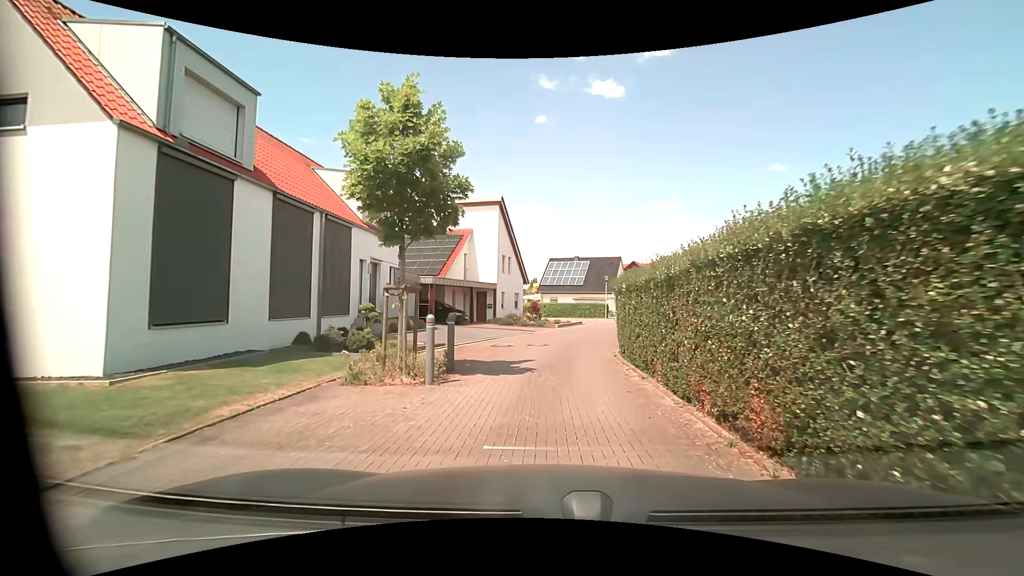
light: Day
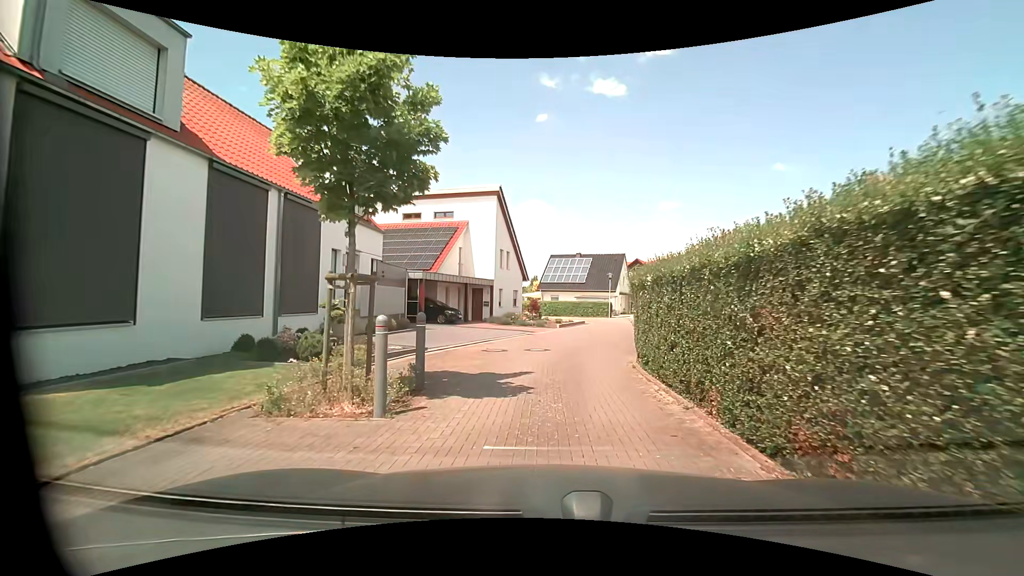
(0.0, +2.6) m; 0°
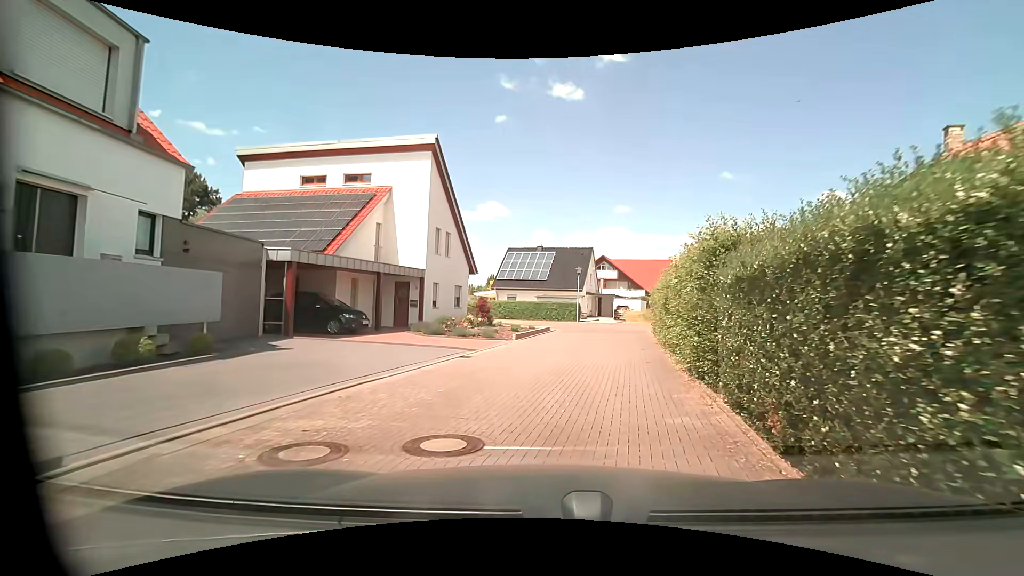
(+0.3, +10.0) m; +7°
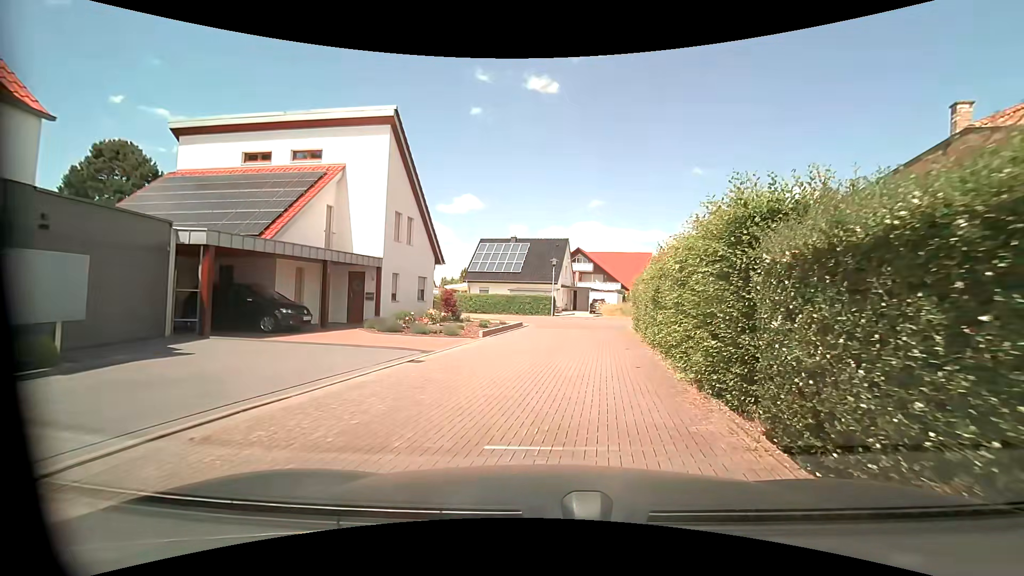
(0.0, +2.5) m; +3°
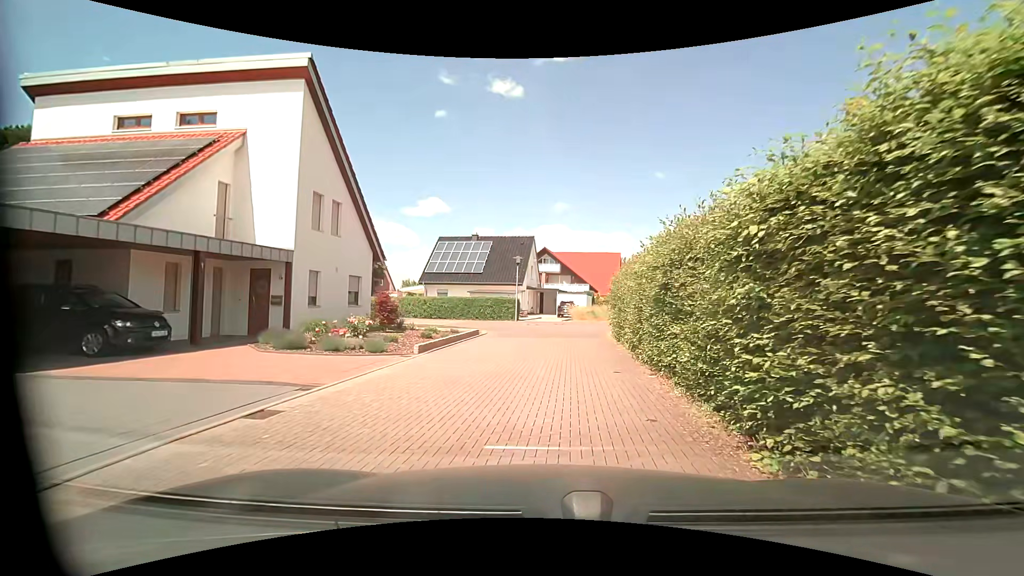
(0.0, +4.7) m; +2°
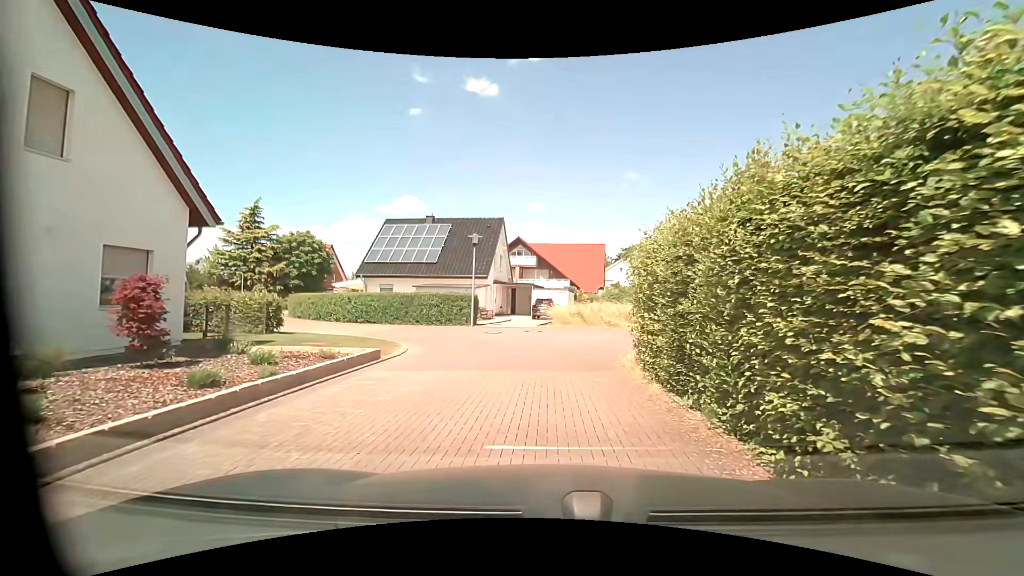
(+0.4, +10.5) m; +2°
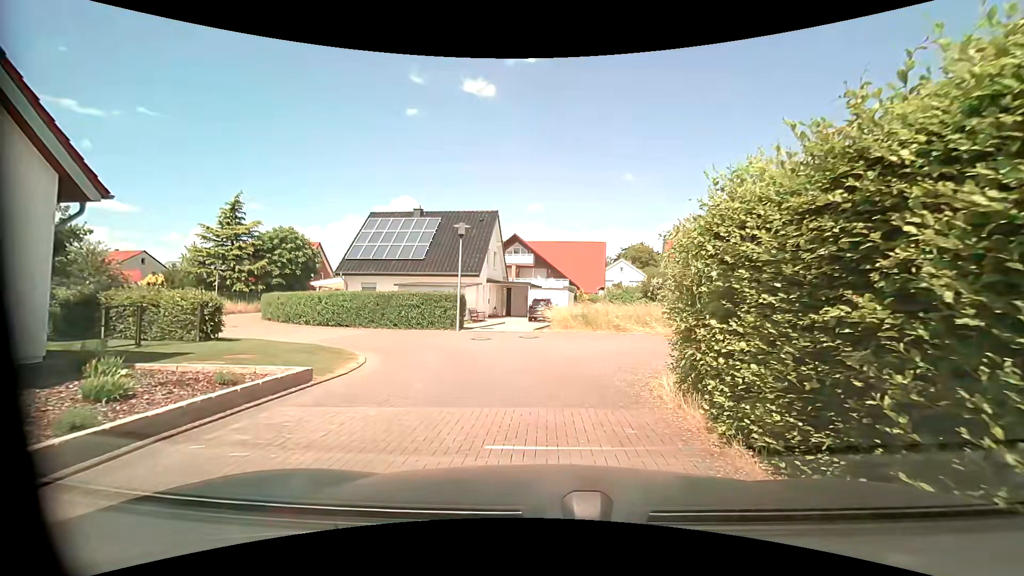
(0.0, +3.5) m; +1°
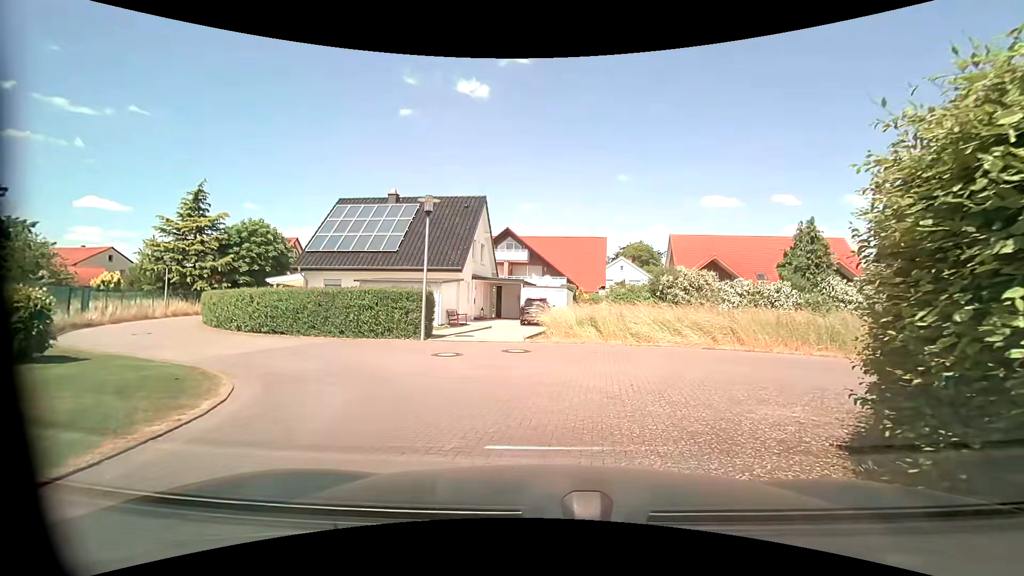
(0.0, +5.4) m; 0°
(-1, +10) (-8, +17) (-16, +23) (-22, +30) (-26, +40) (-27, +50) (-27, +60) (-26, +69) (-24, +79) (-15, +83) m
